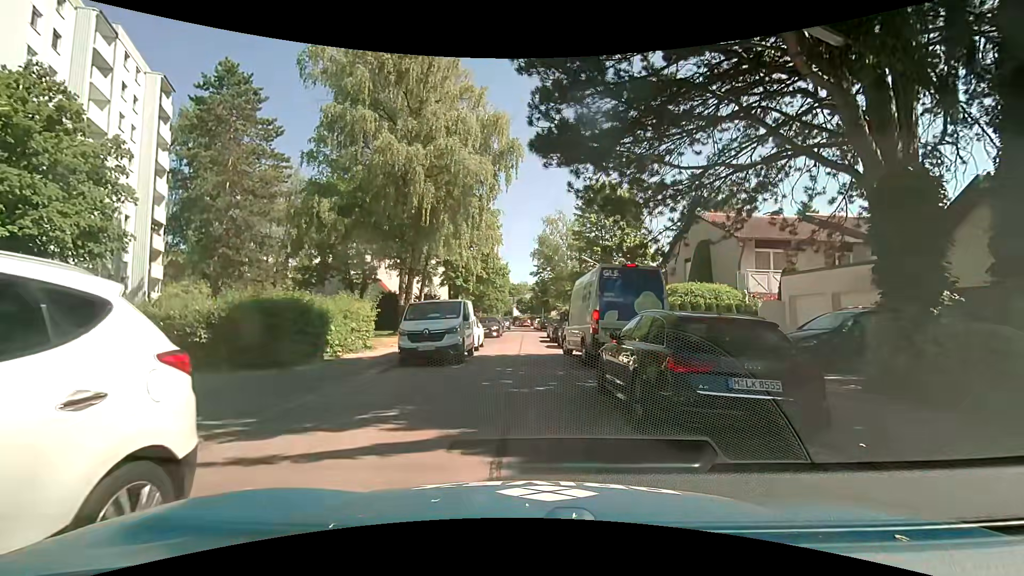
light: Day
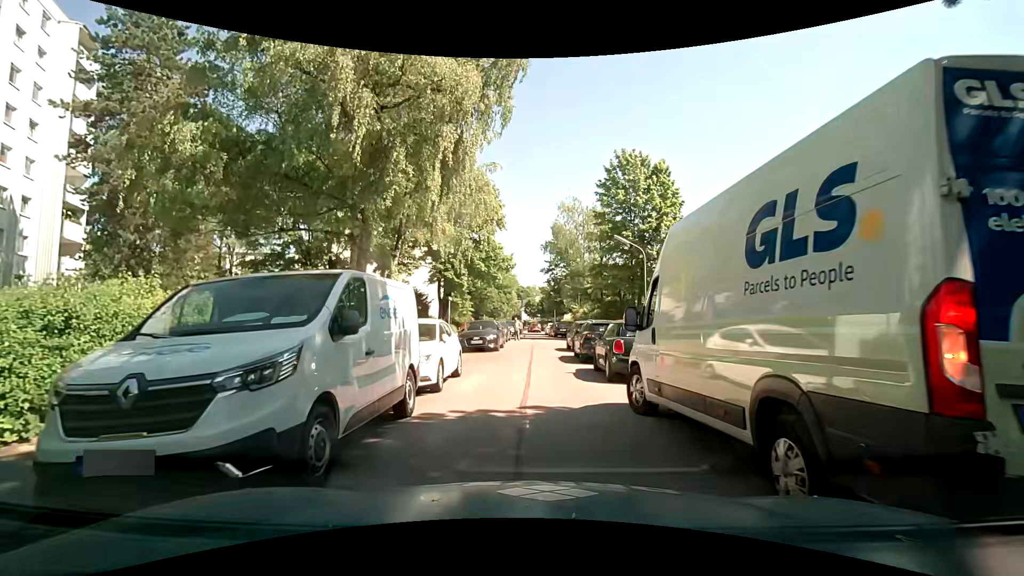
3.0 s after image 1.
(-0.4, +10.8) m; -3°
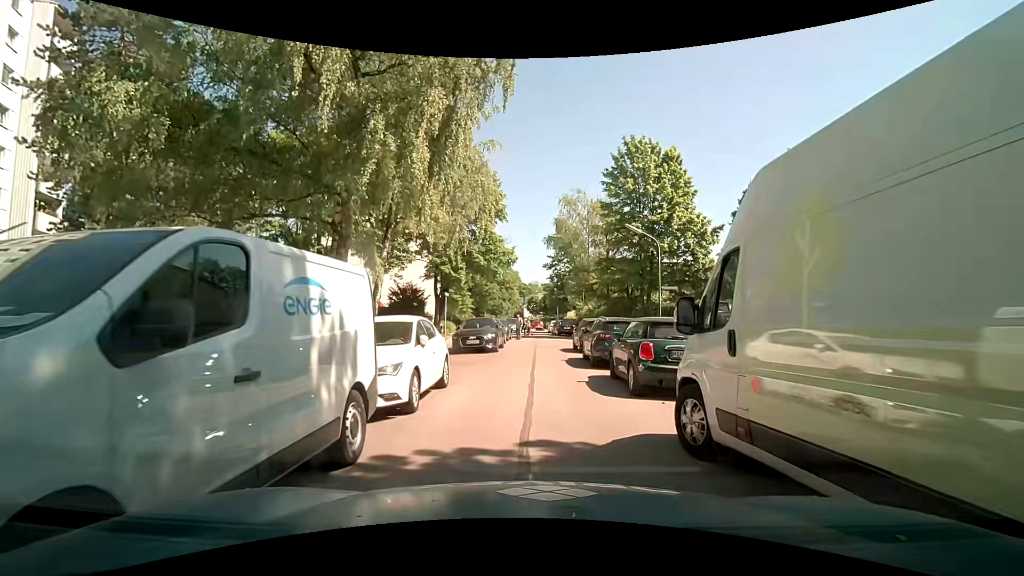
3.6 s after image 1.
(0.0, +2.4) m; 0°
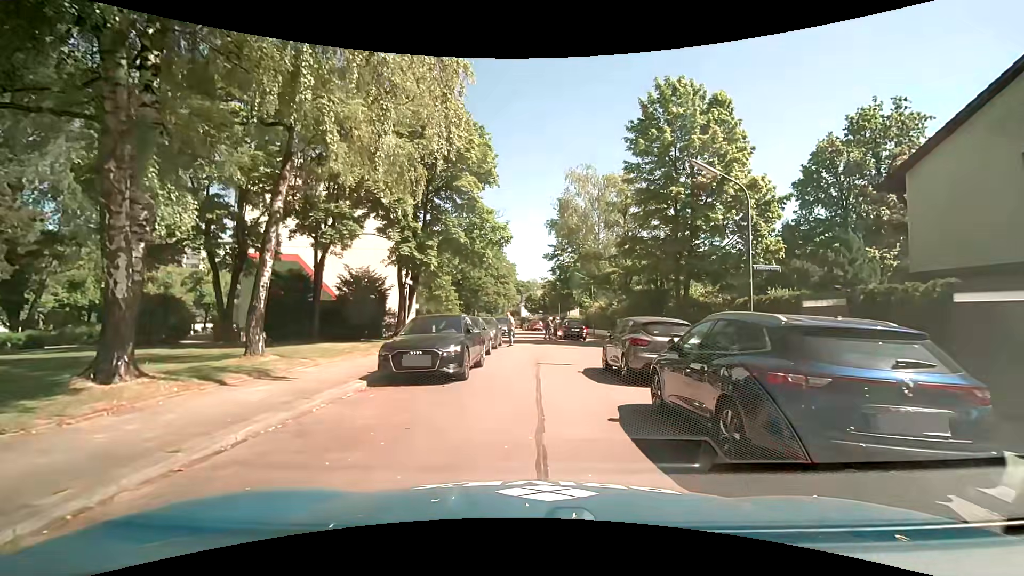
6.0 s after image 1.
(0.0, +10.0) m; +2°
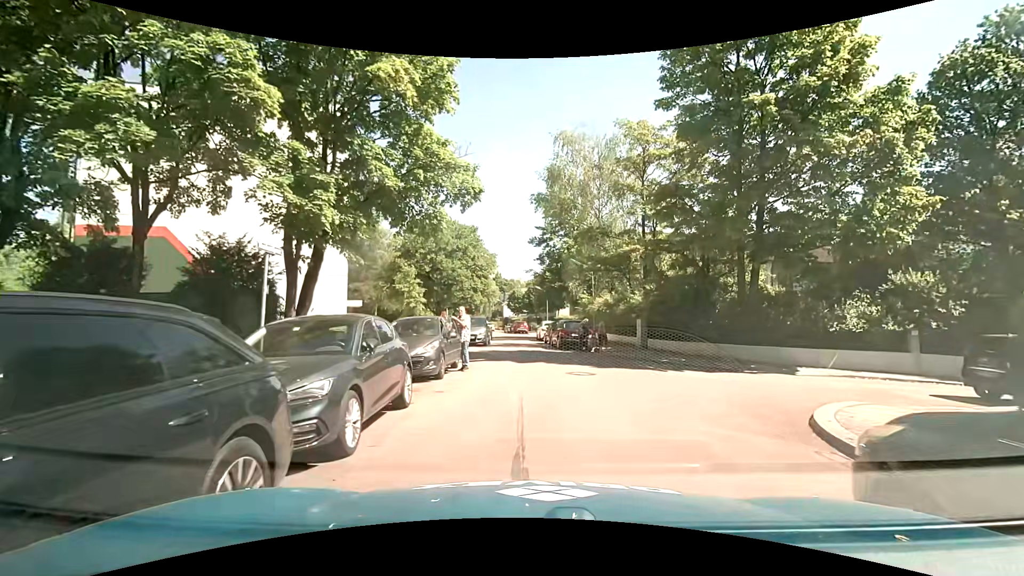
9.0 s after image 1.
(-0.1, +11.1) m; 0°
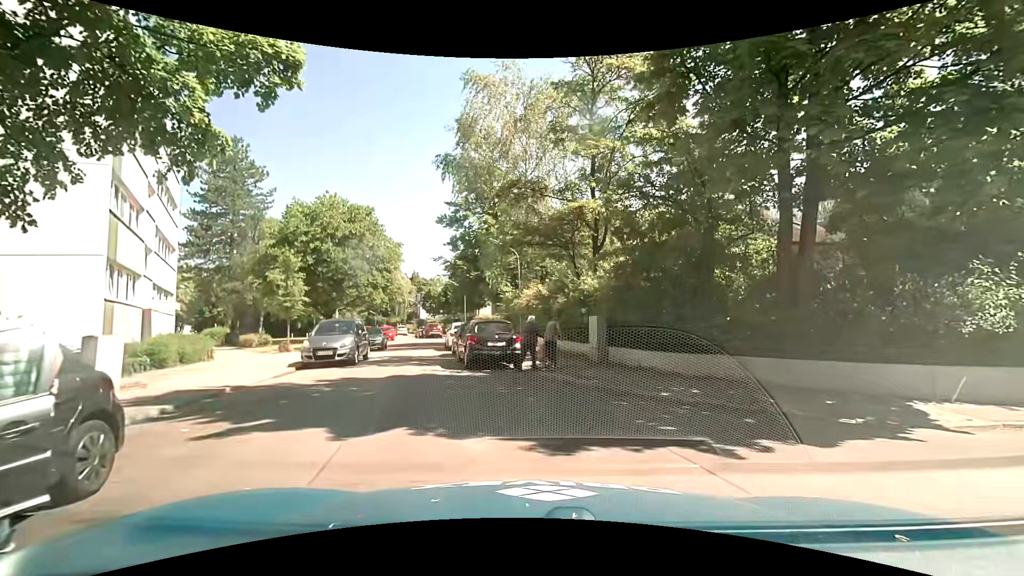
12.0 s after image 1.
(+0.8, +9.5) m; +9°
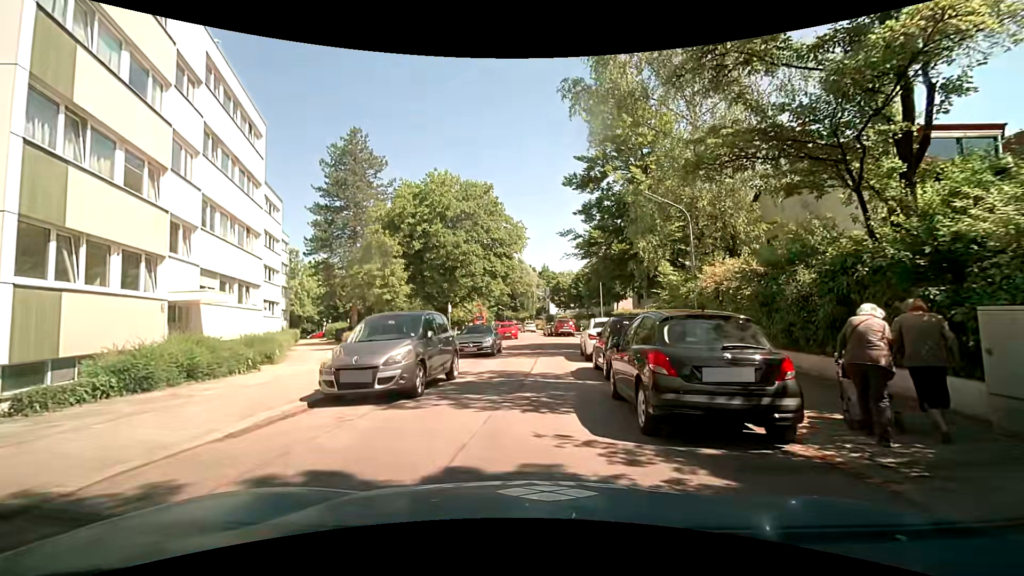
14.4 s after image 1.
(-1.0, +8.8) m; -14°
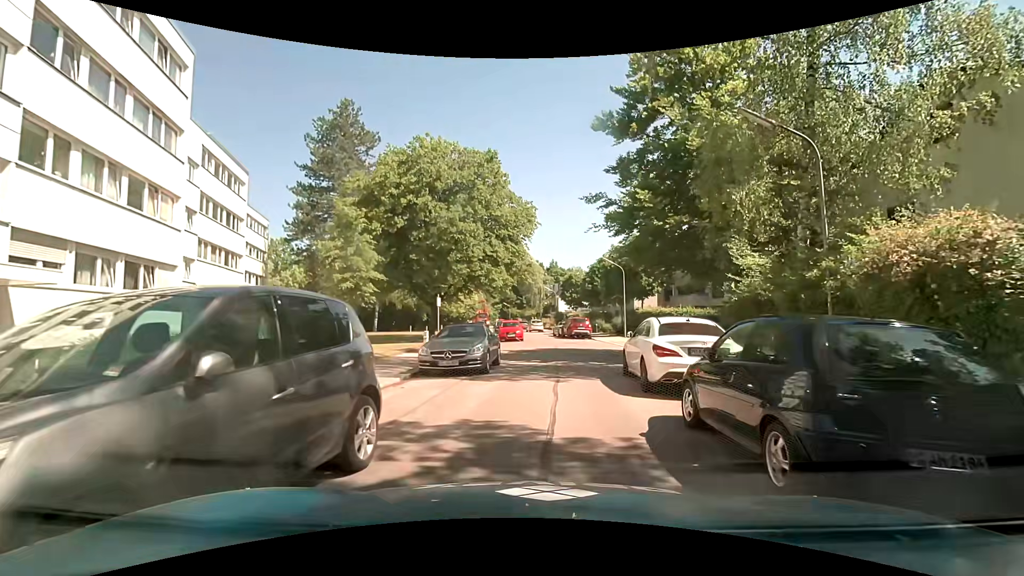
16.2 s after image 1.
(-0.3, +7.3) m; -3°
